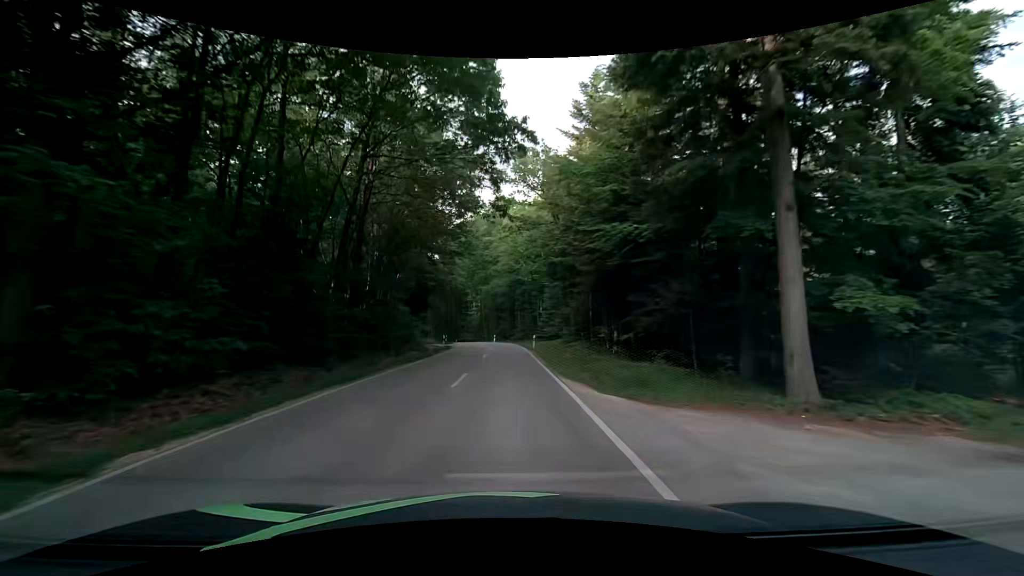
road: tertiary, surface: asphalt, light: Day
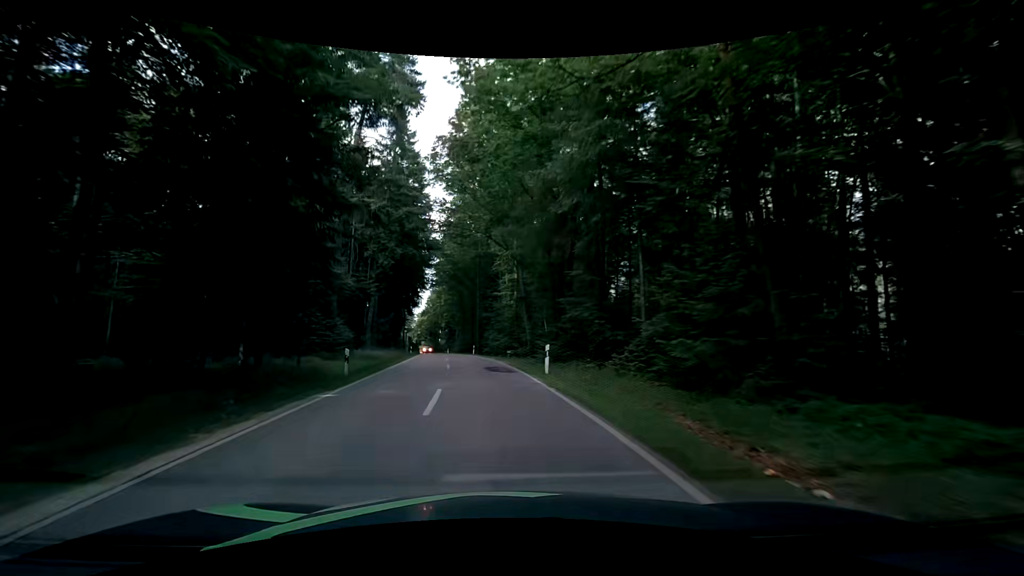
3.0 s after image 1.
(-1.1, +52.2) m; -6°
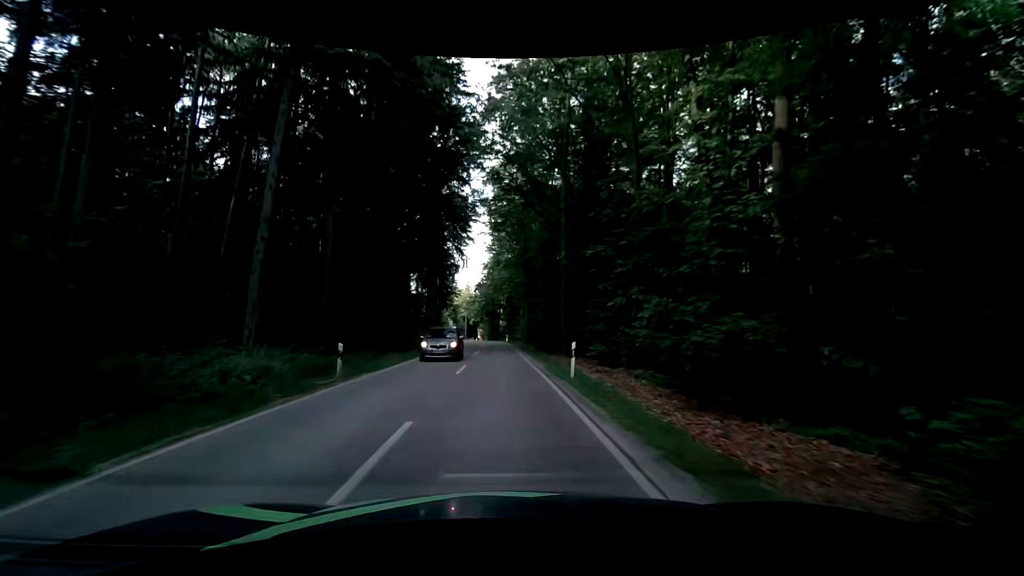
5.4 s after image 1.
(-3.2, +41.2) m; -8°
